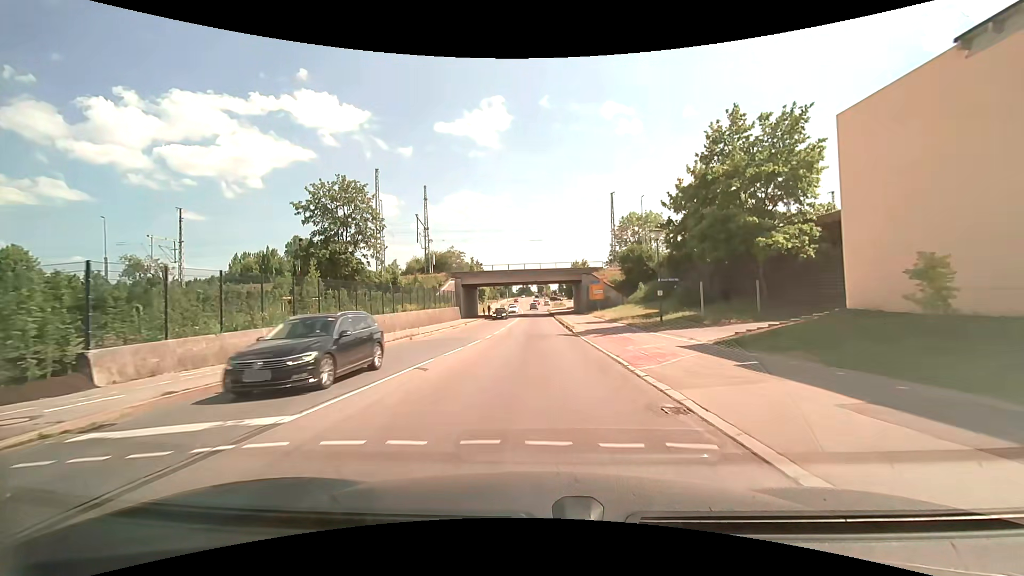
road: secondary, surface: asphalt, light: Day
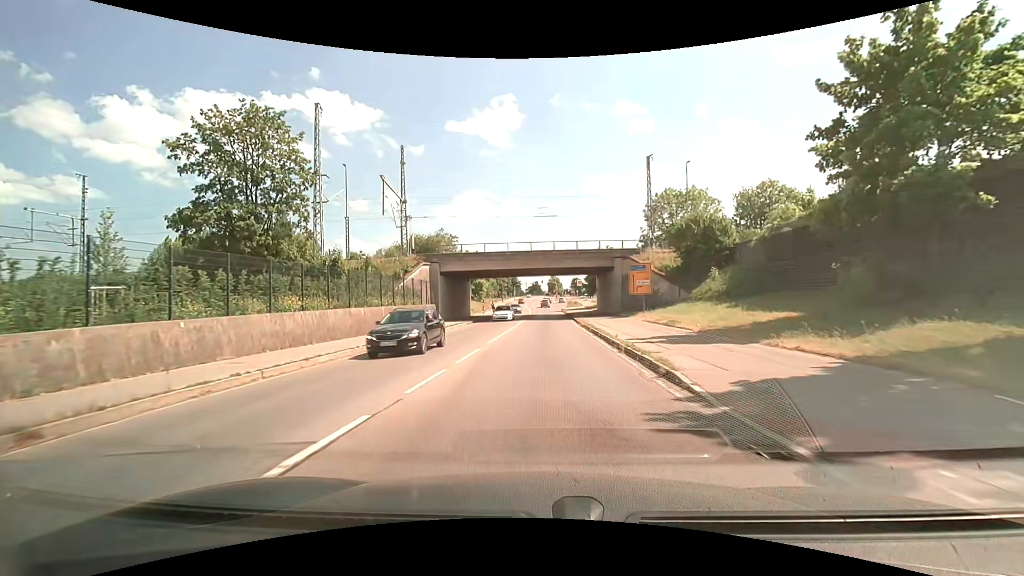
(-0.2, +20.9) m; -1°
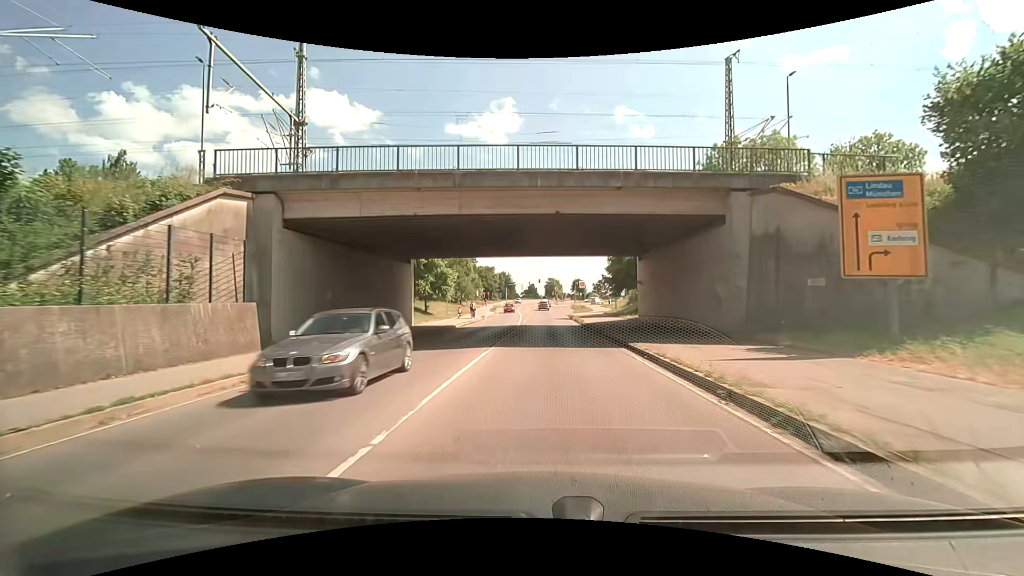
(+0.1, +28.4) m; +1°
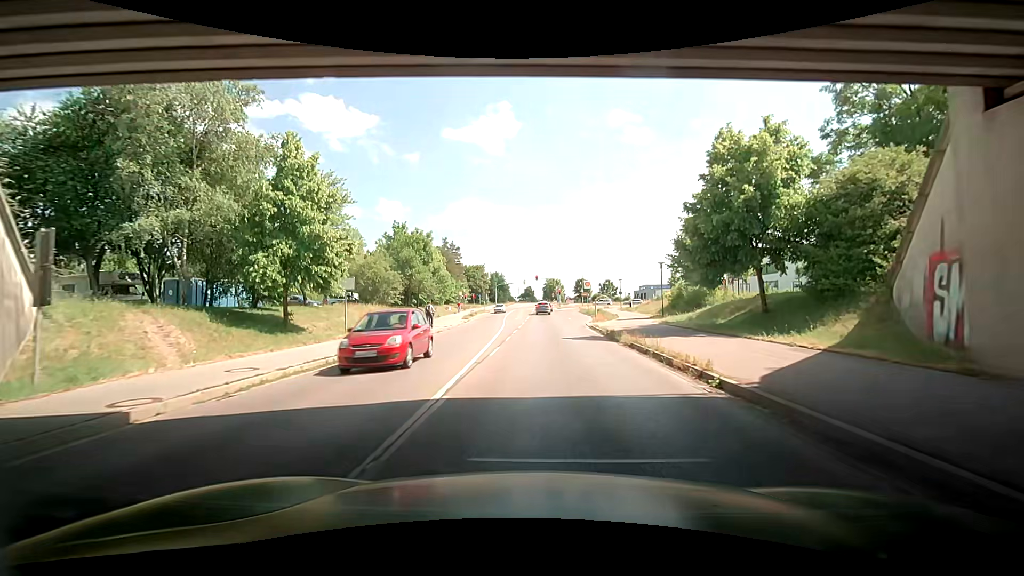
(+0.2, +28.2) m; +1°
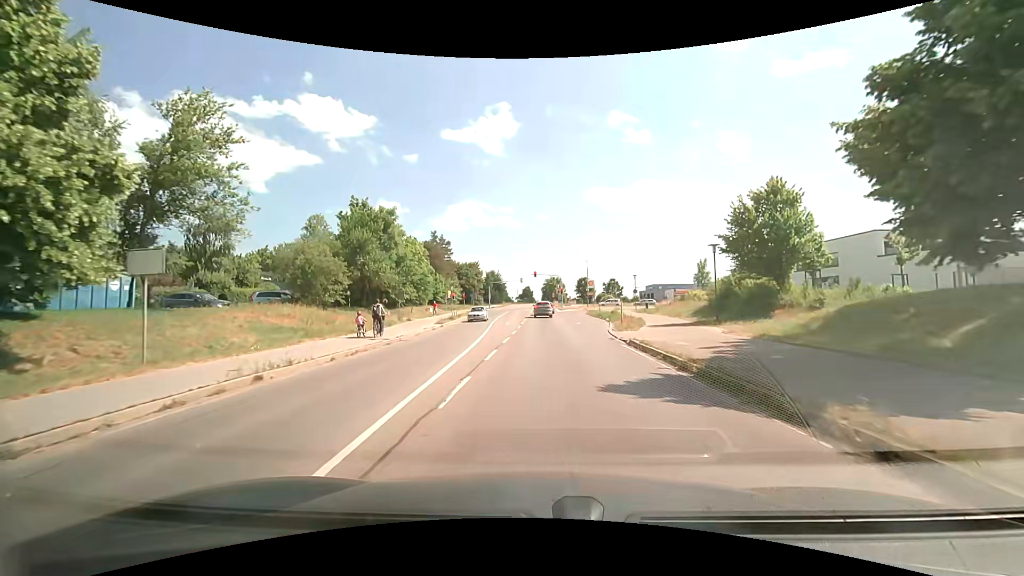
(-0.2, +13.4) m; 0°
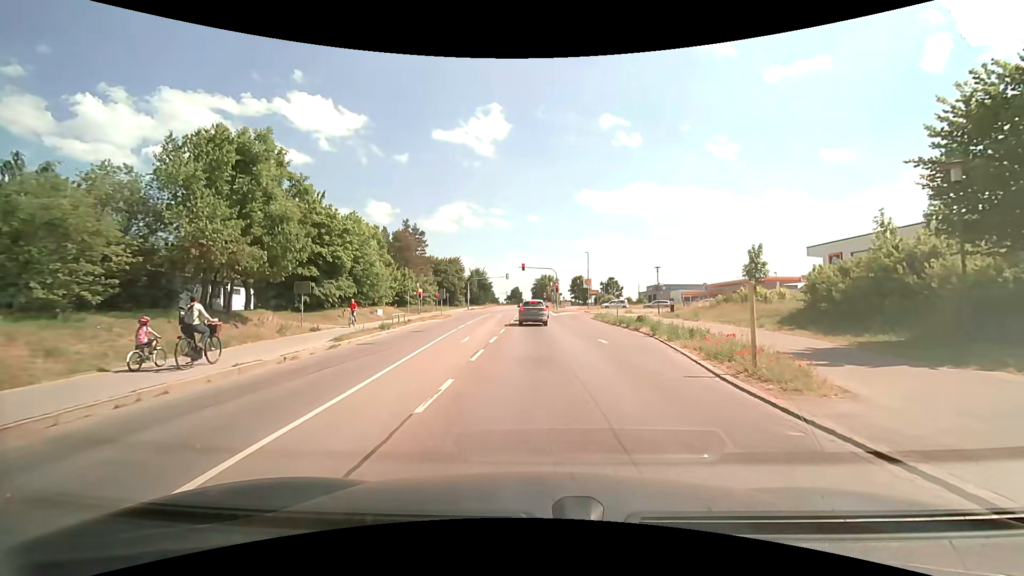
(+0.1, +18.1) m; +1°
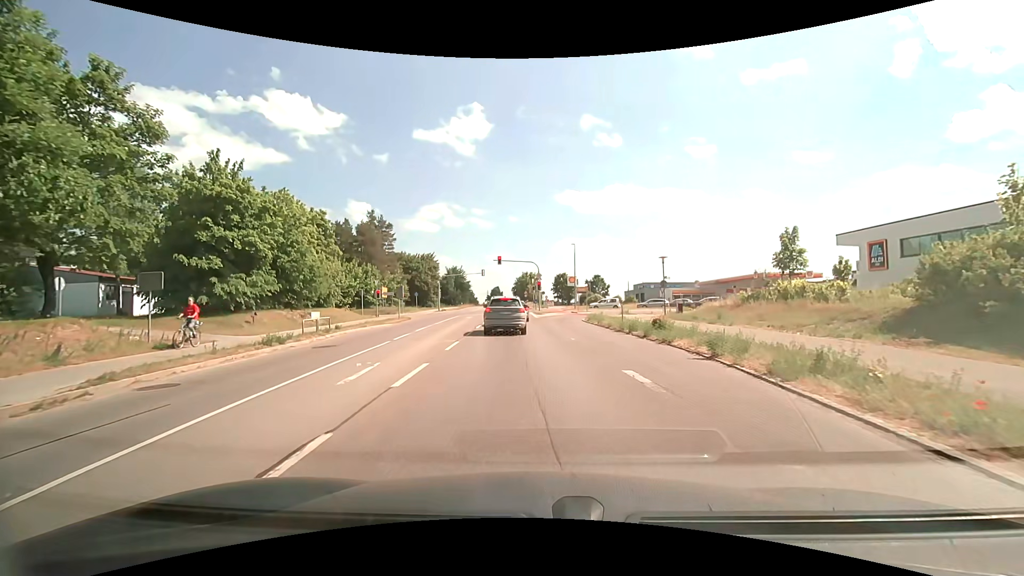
(+0.3, +10.0) m; +2°
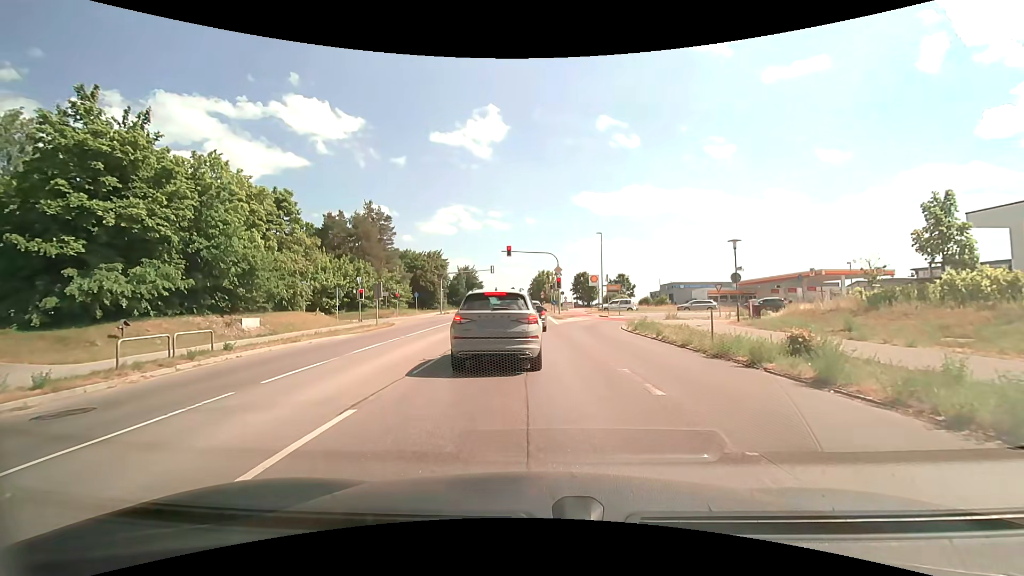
(-0.2, +11.0) m; -2°
(0, +10) (-1, +20) (-1, +30) (-1, +40) (-1, +50) (-1, +60) (-2, +70) (-2, +80) (-2, +90) (-2, +100) m
